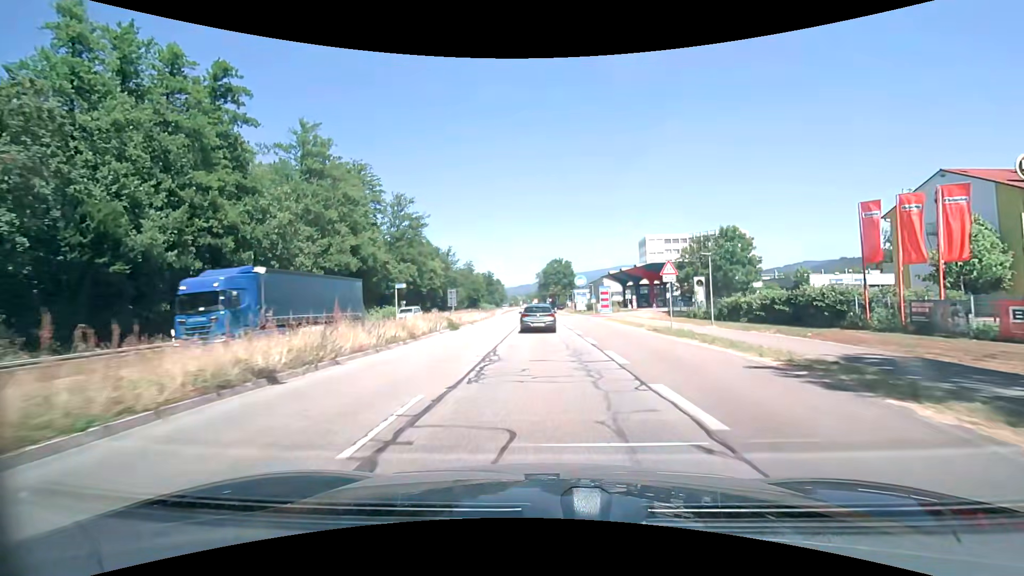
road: primary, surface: asphalt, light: Day
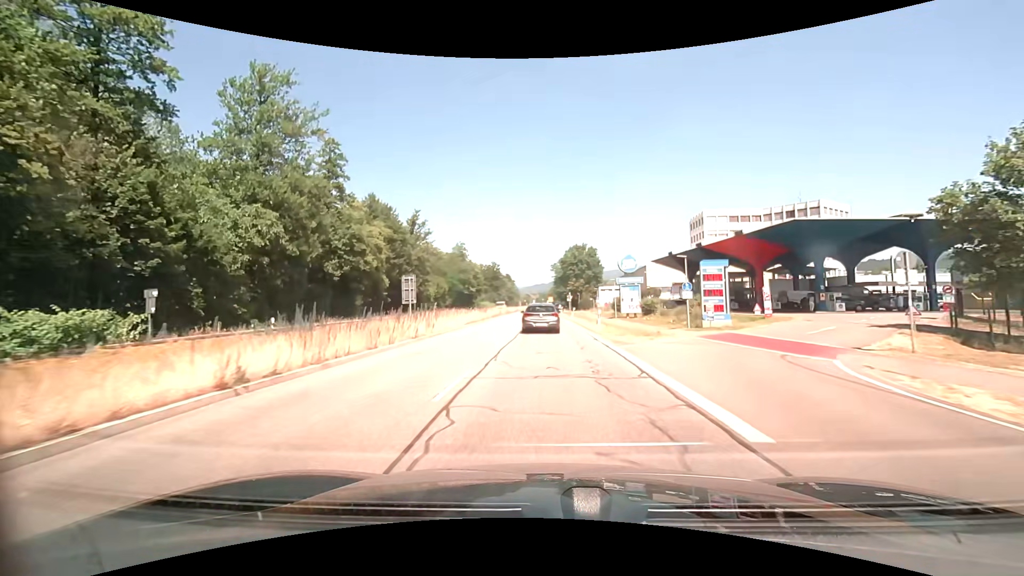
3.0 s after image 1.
(-0.8, +42.6) m; -2°
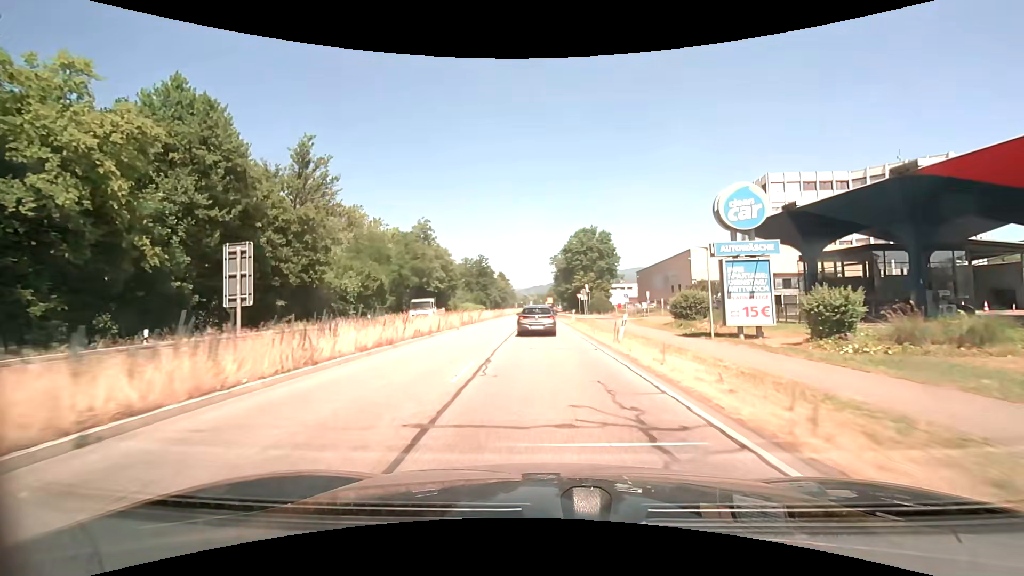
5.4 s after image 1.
(+0.1, +34.2) m; 0°
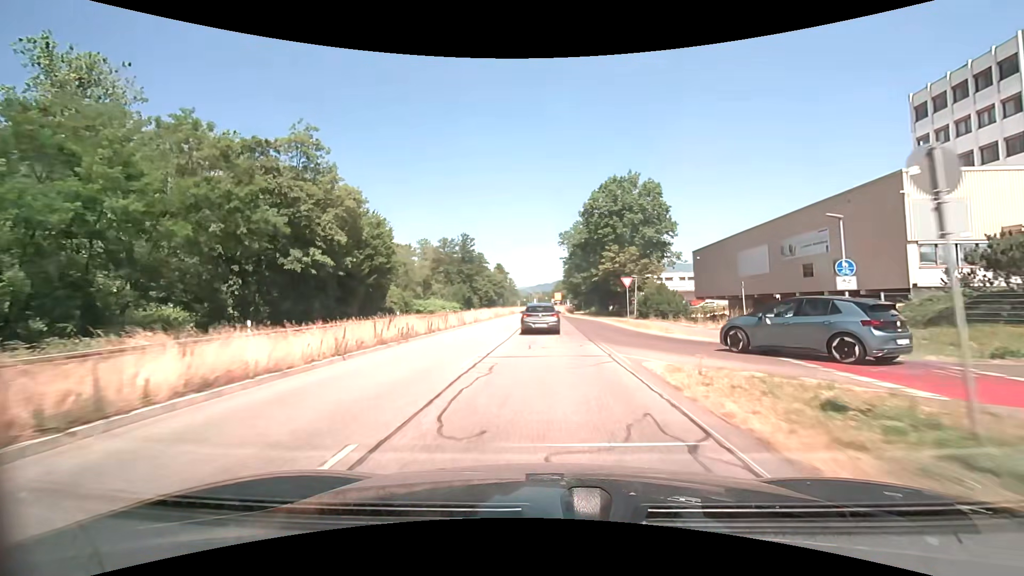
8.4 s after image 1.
(-0.4, +43.0) m; -1°
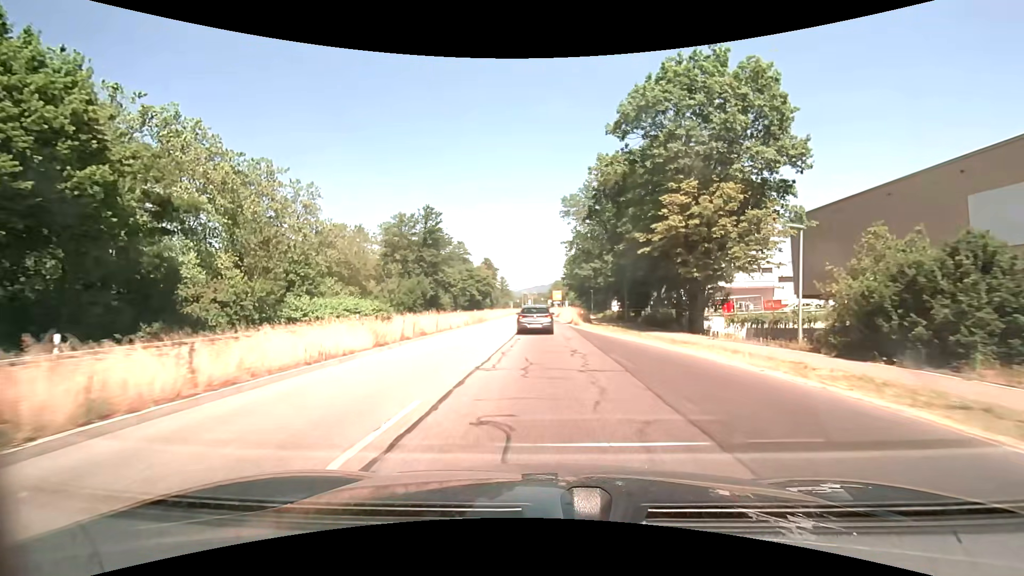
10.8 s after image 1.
(+0.1, +33.8) m; +1°
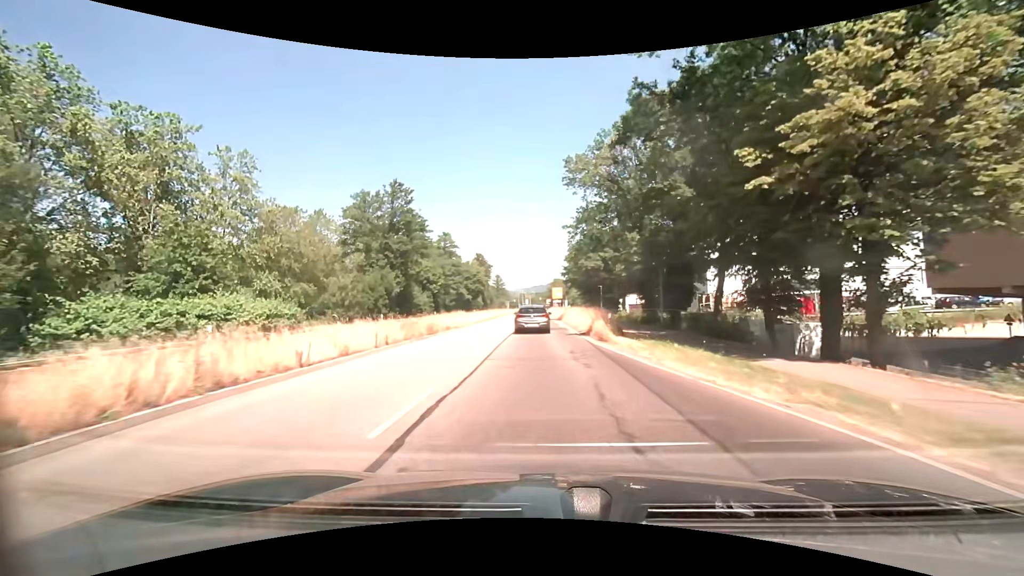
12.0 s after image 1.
(+0.1, +17.0) m; 0°
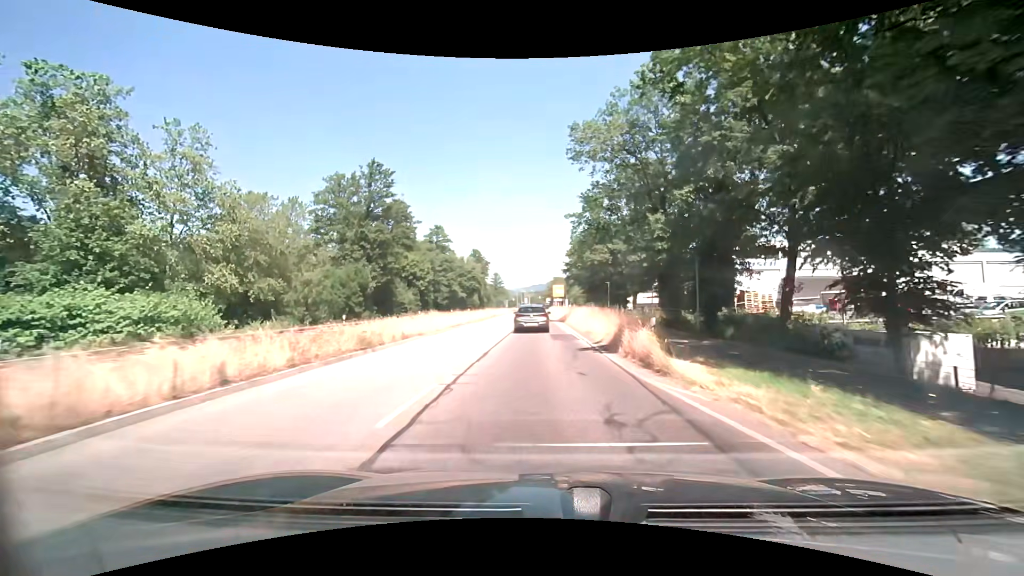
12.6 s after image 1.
(0.0, +8.6) m; 0°
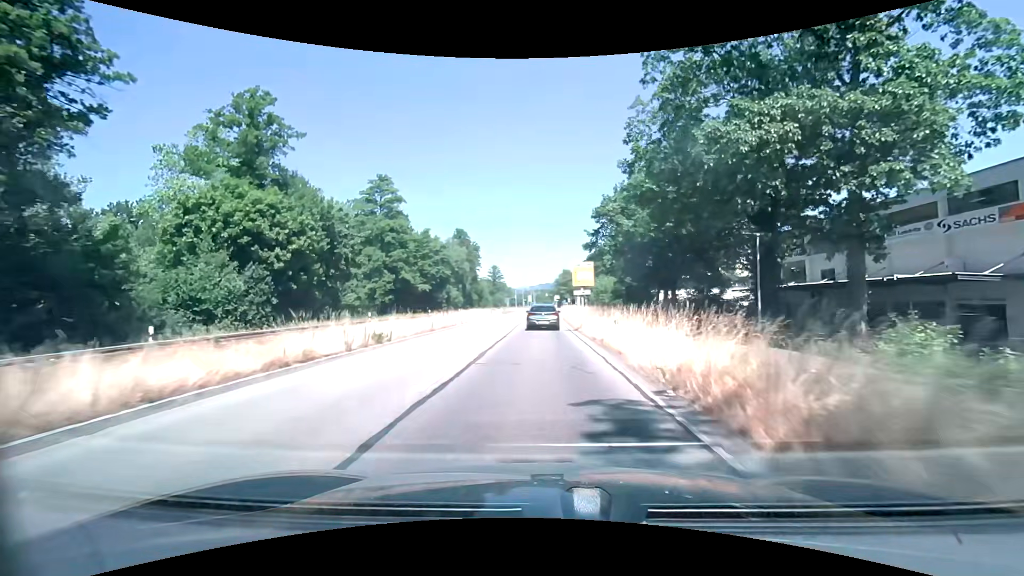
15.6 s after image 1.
(-0.4, +42.8) m; -1°
(0, +10) (0, +20) (0, +30) (0, +40) (0, +50) (0, +60) (+1, +70) (+1, +80) (+2, +90) (+2, +100) m
